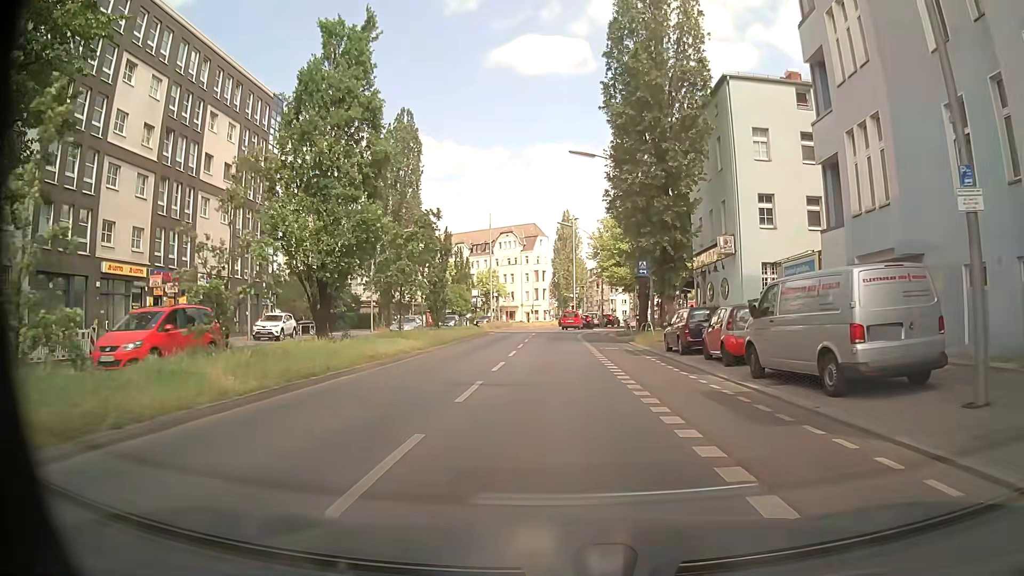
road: secondary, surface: asphalt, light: Day
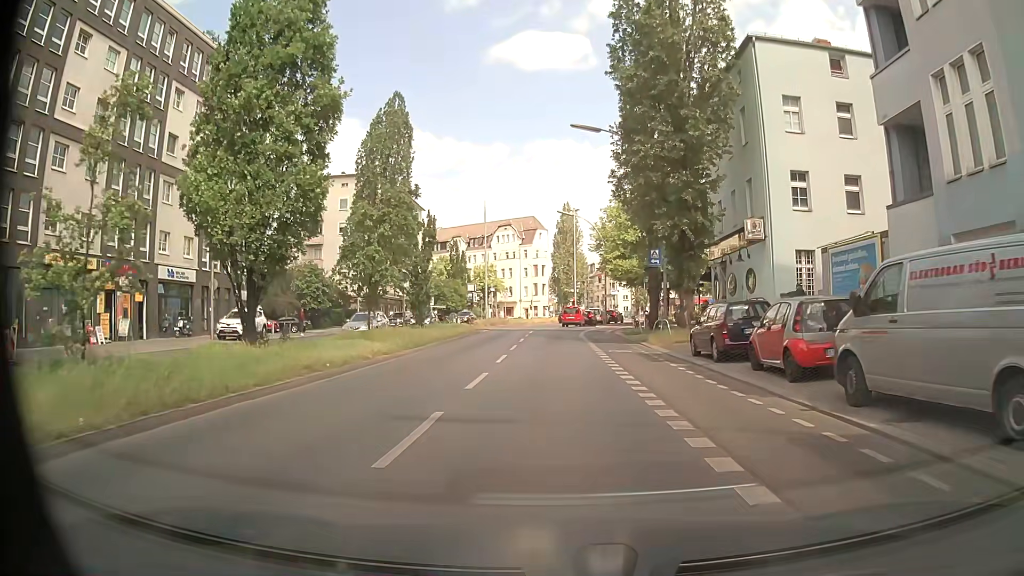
(0.0, +4.7) m; 0°
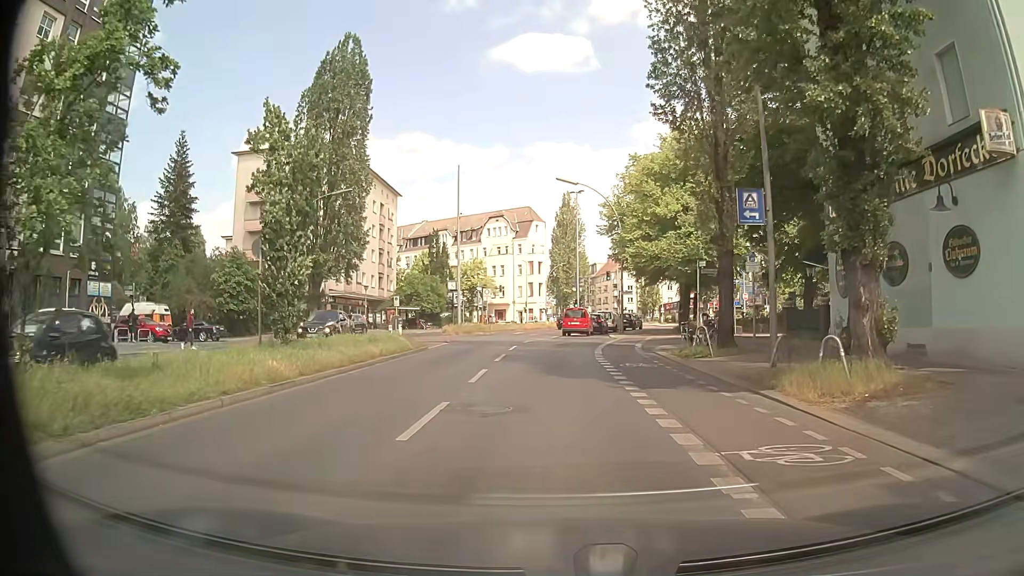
(0.0, +16.6) m; 0°
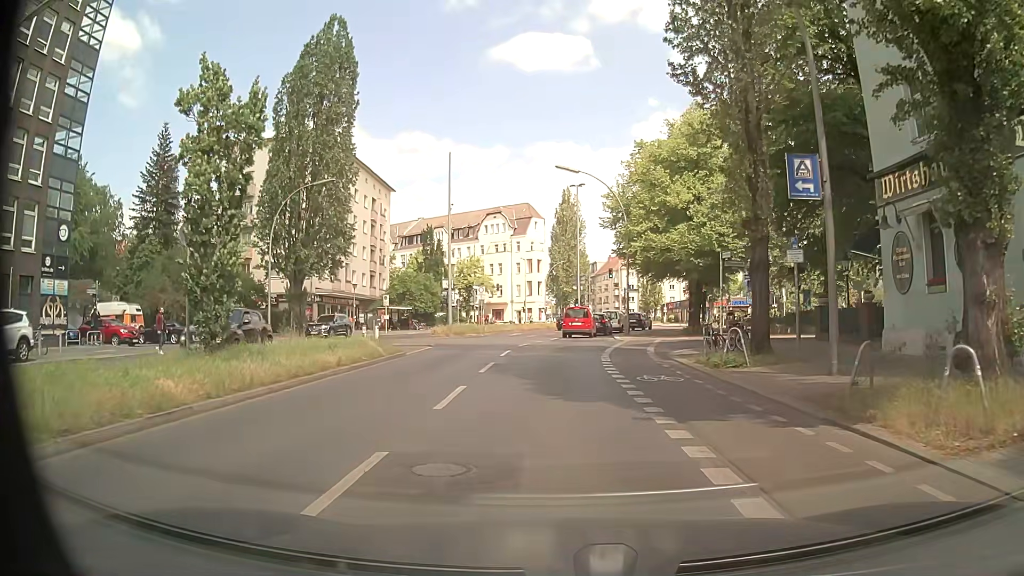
(0.0, +3.8) m; +1°
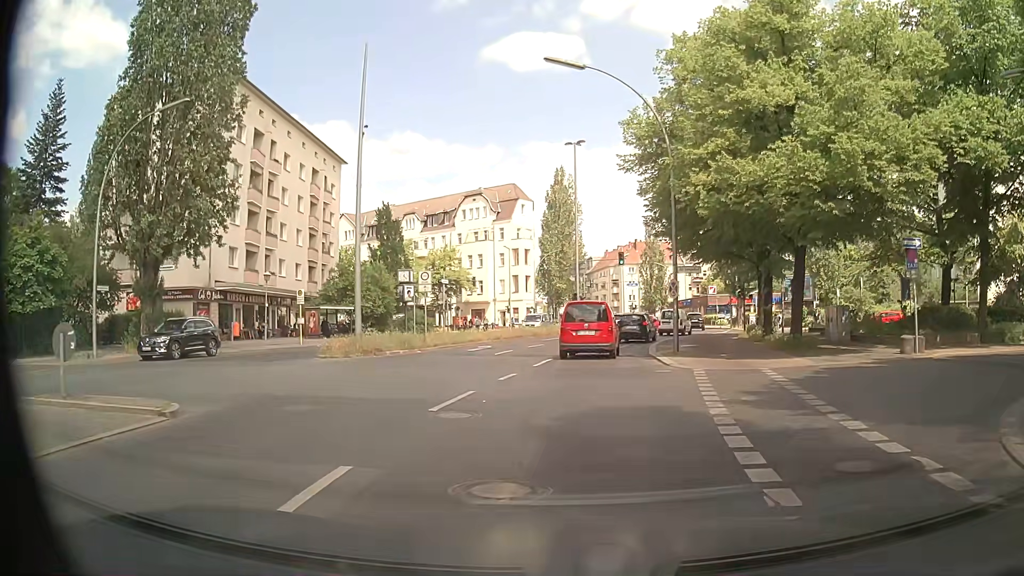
(-0.3, +18.7) m; 0°
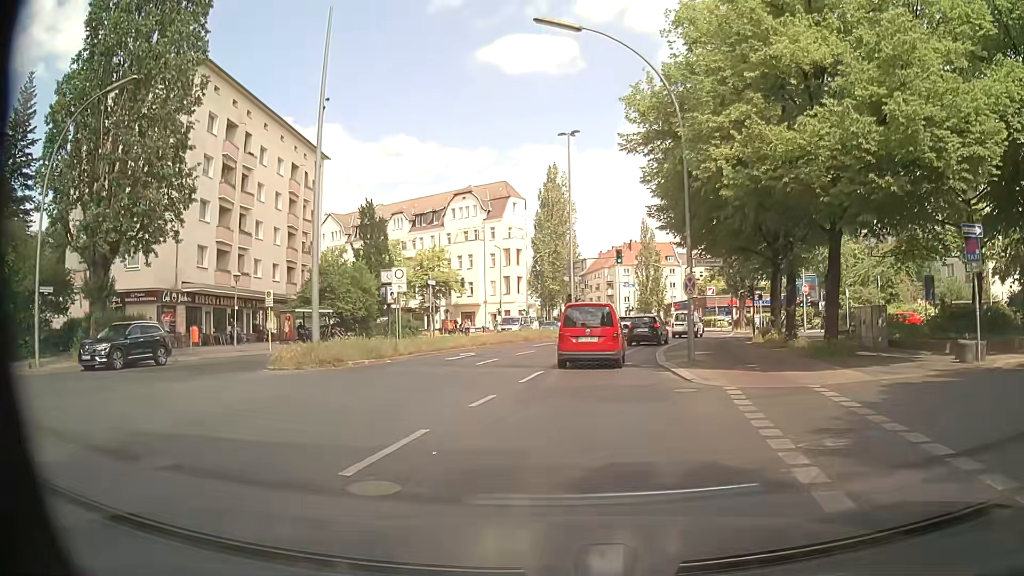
(0.0, +3.7) m; 0°
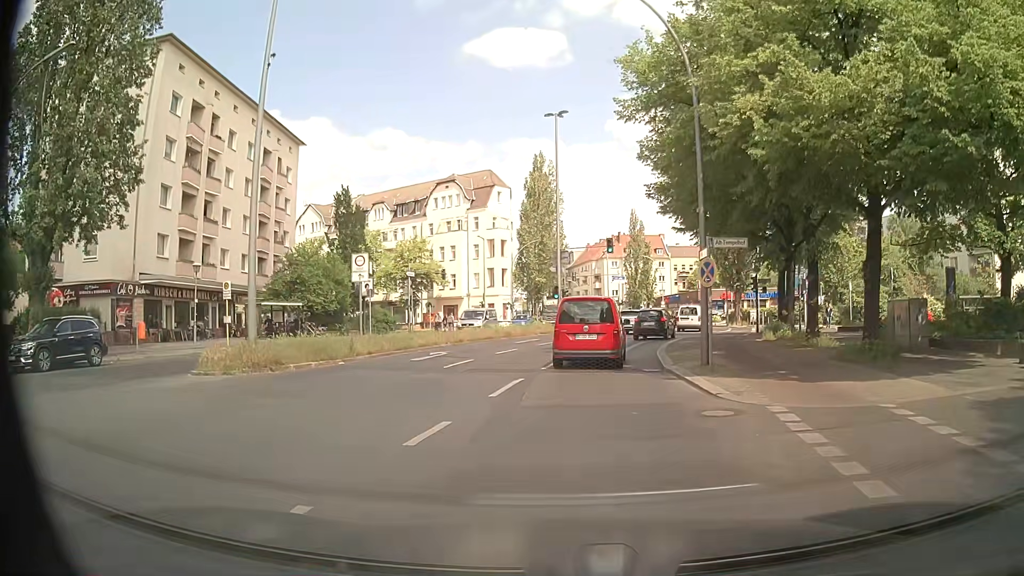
(+0.1, +3.5) m; +1°
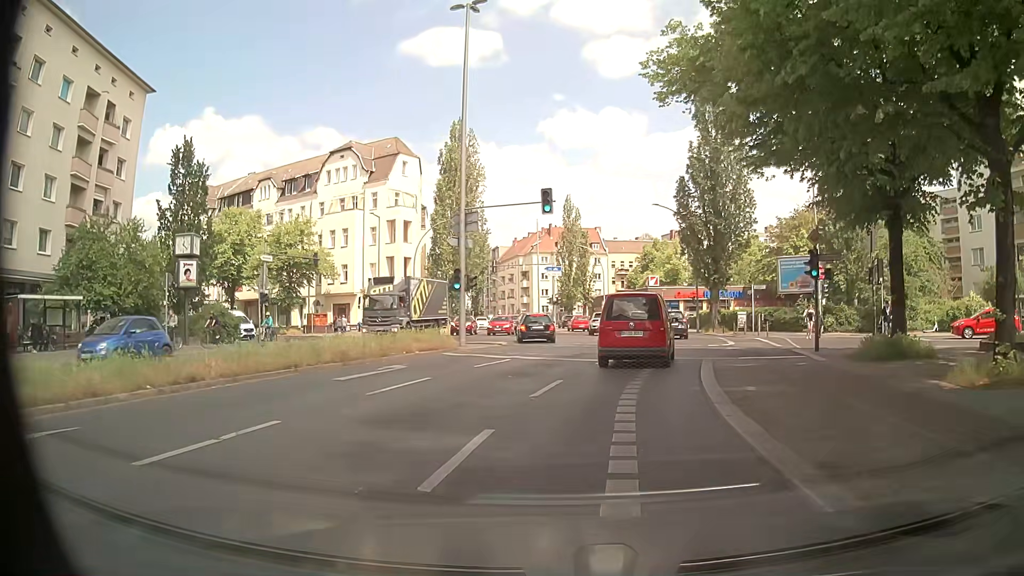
(+0.9, +18.1) m; +6°
